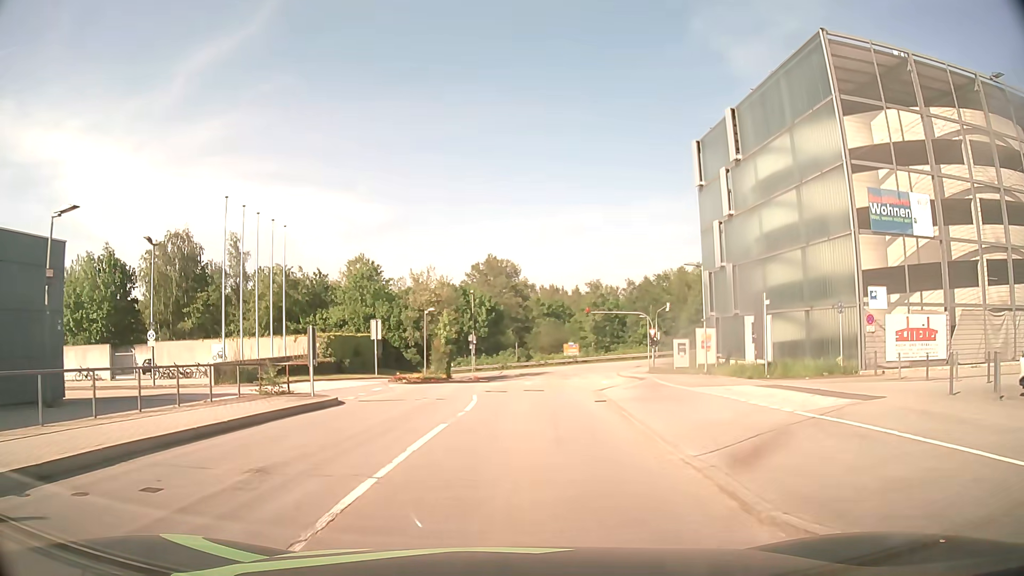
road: residential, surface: asphalt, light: Day
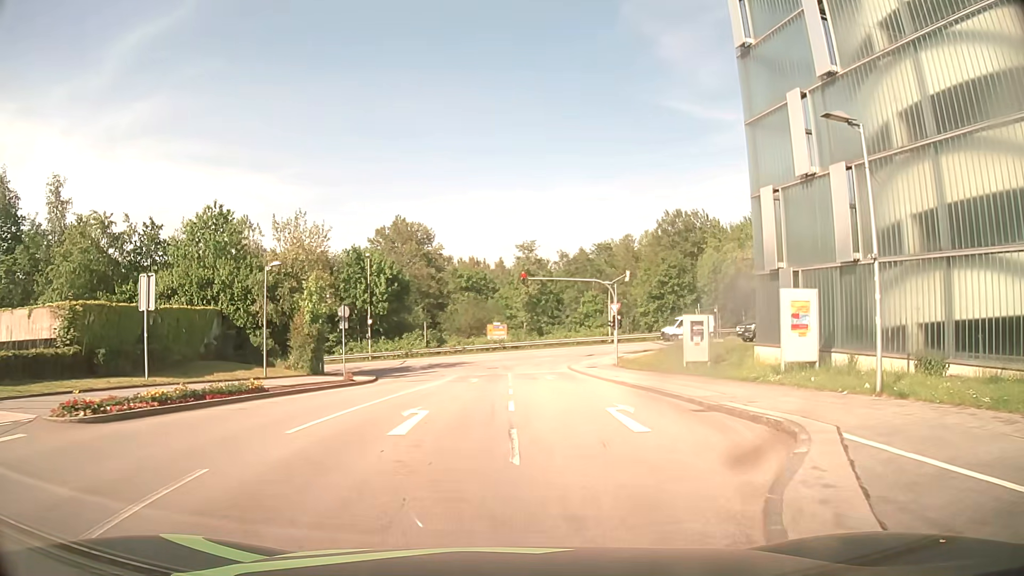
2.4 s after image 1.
(+1.0, +20.3) m; +7°
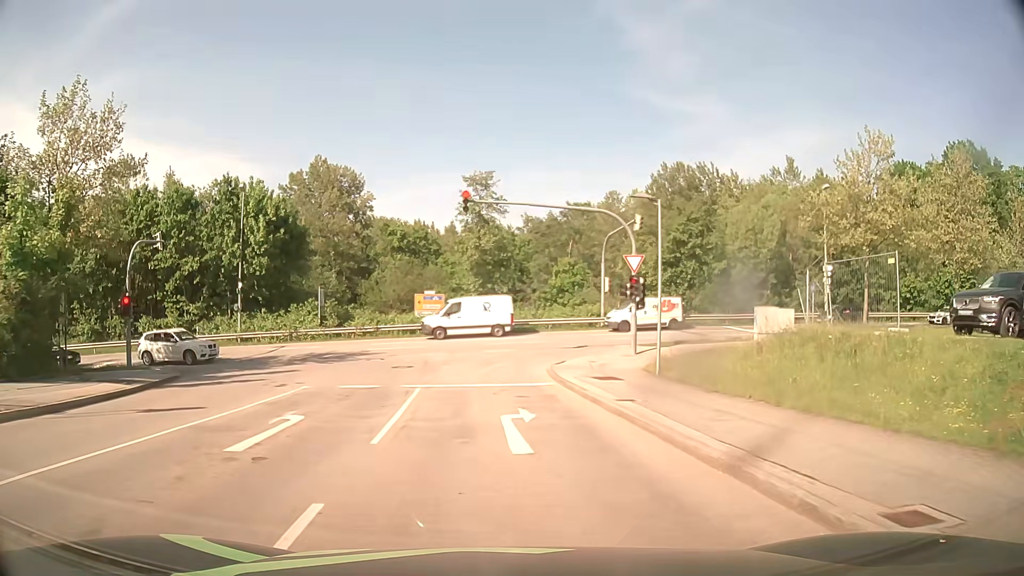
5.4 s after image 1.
(+1.1, +22.5) m; +3°
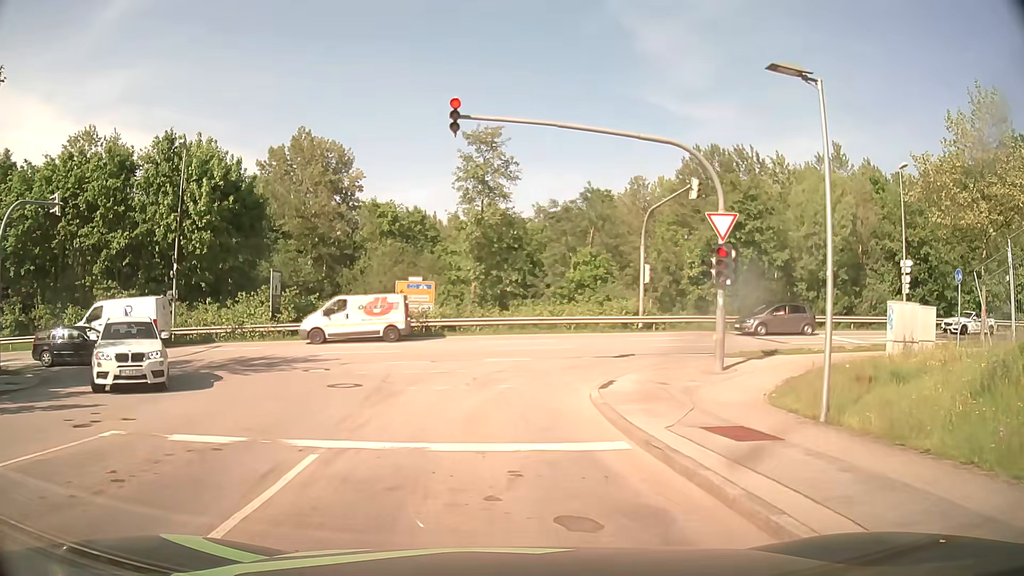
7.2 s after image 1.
(0.0, +9.9) m; 0°
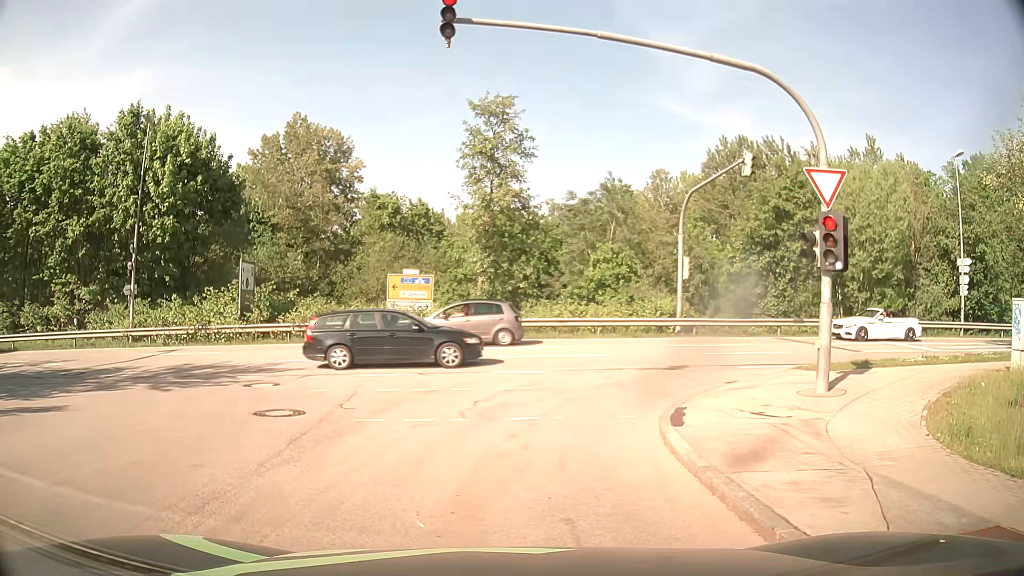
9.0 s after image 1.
(-0.1, +4.9) m; 0°
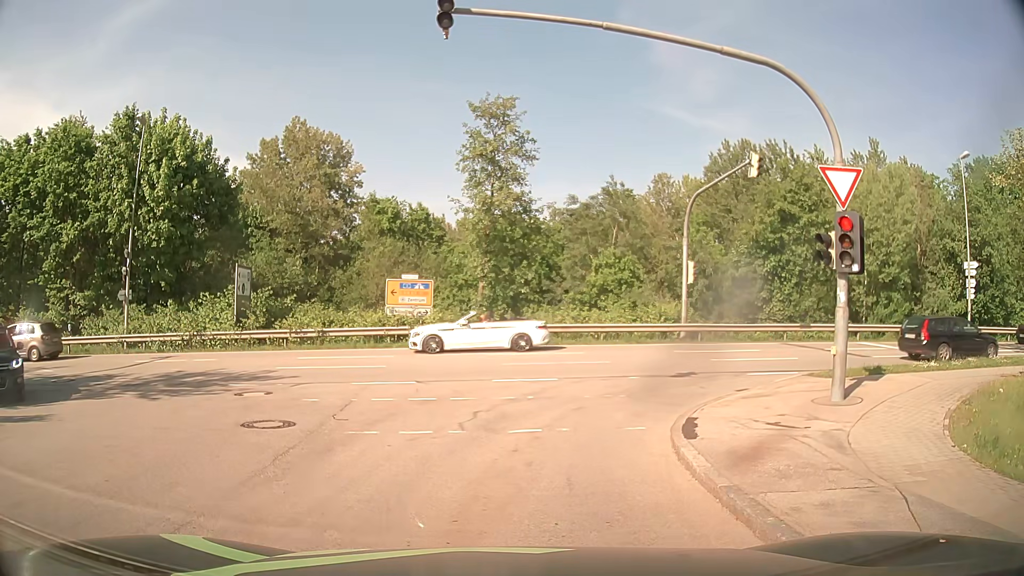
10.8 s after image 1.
(0.0, +0.6) m; 0°
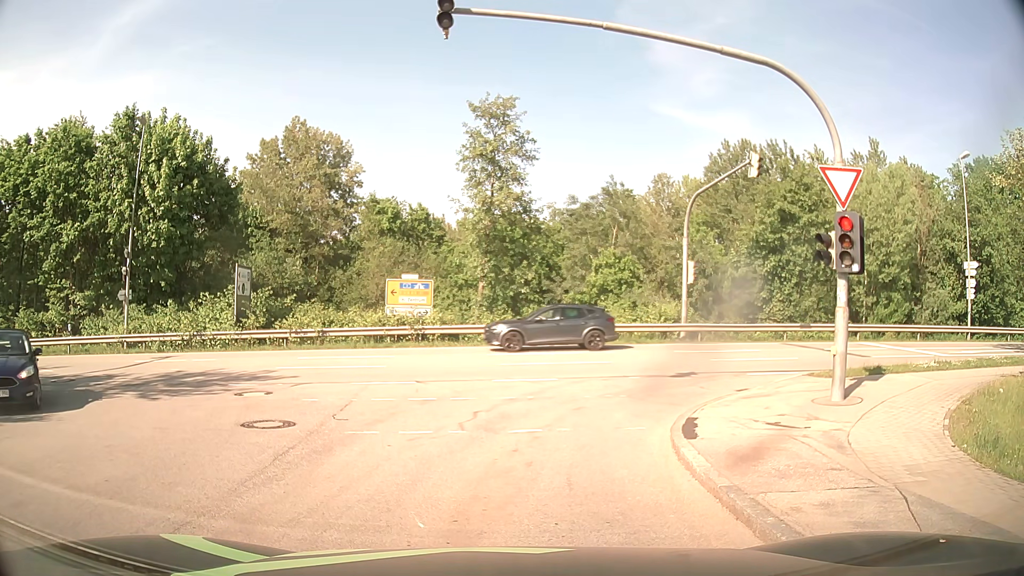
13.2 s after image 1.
(0.0, 0.0) m; 0°
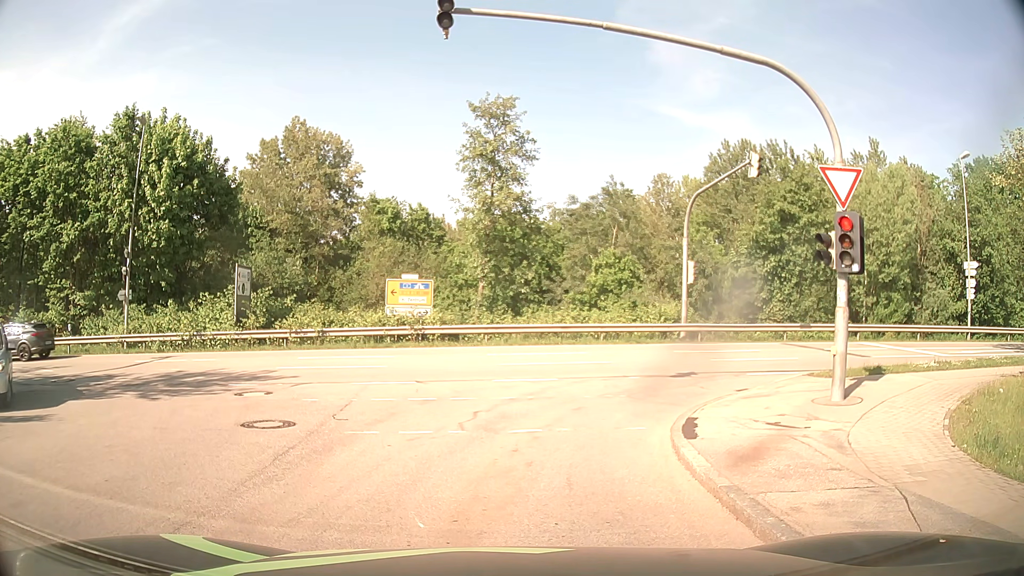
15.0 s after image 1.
(0.0, 0.0) m; 0°
